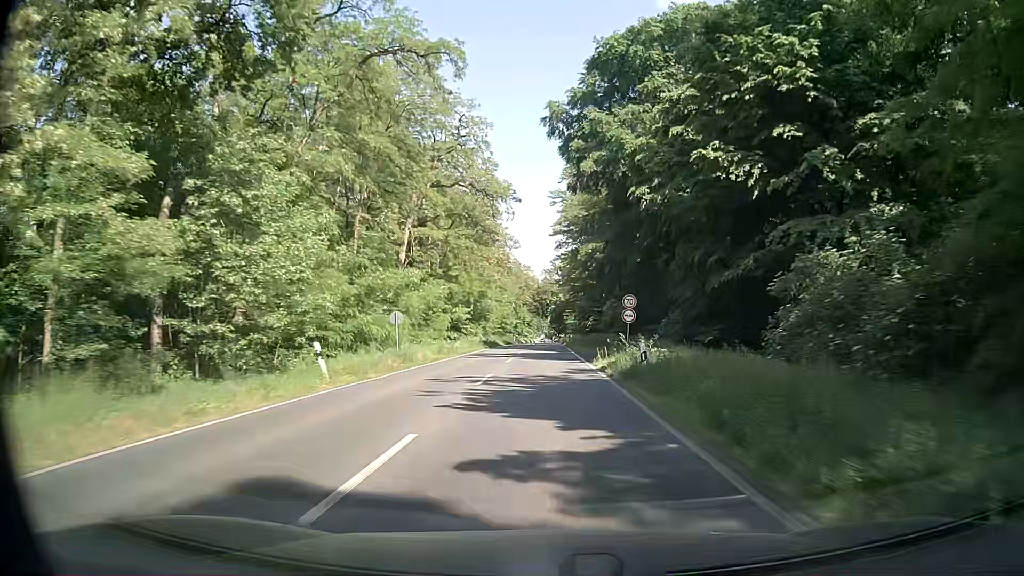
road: primary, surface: asphalt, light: Day
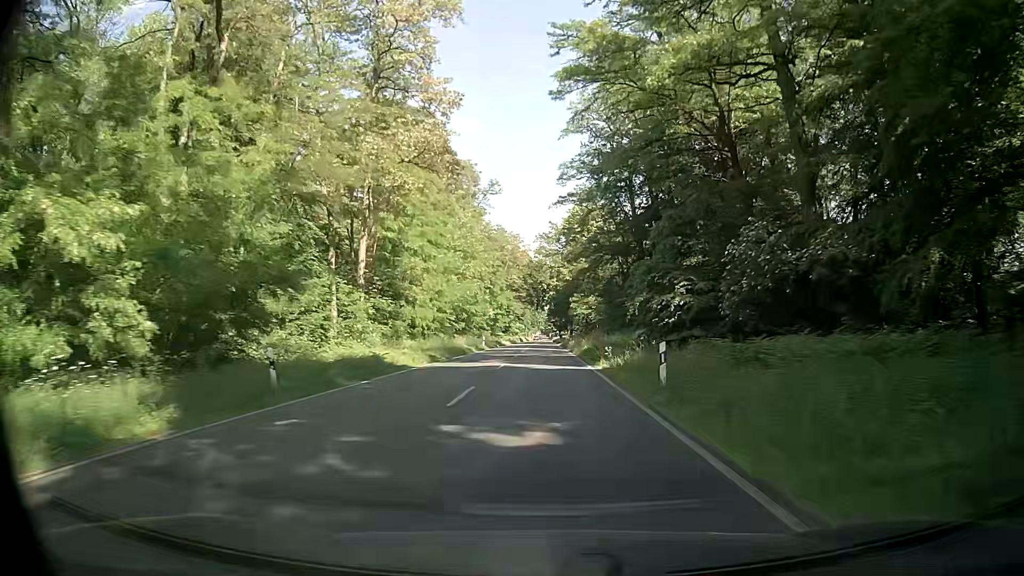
(+0.2, +53.6) m; 0°
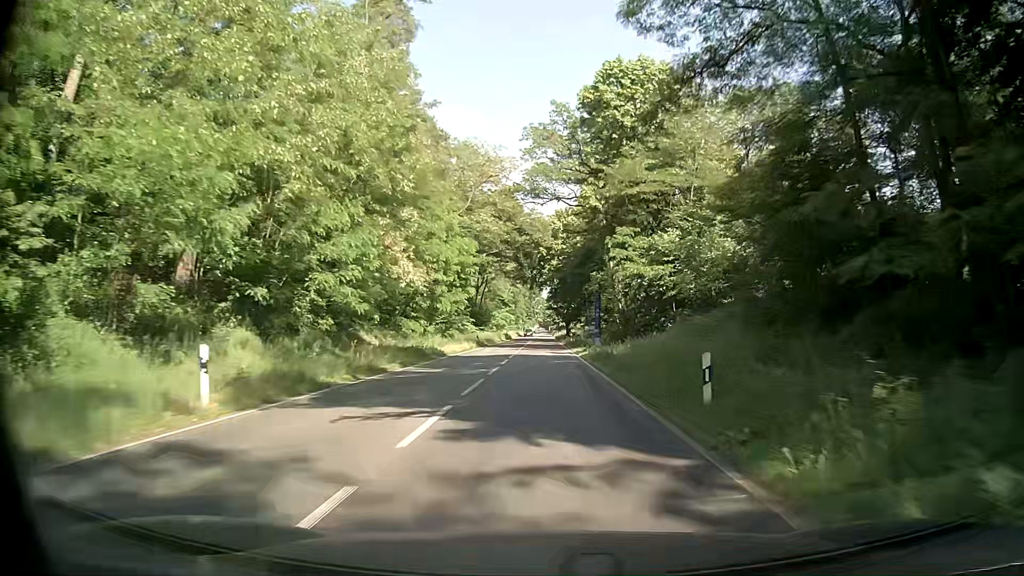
(+0.4, +53.4) m; 0°
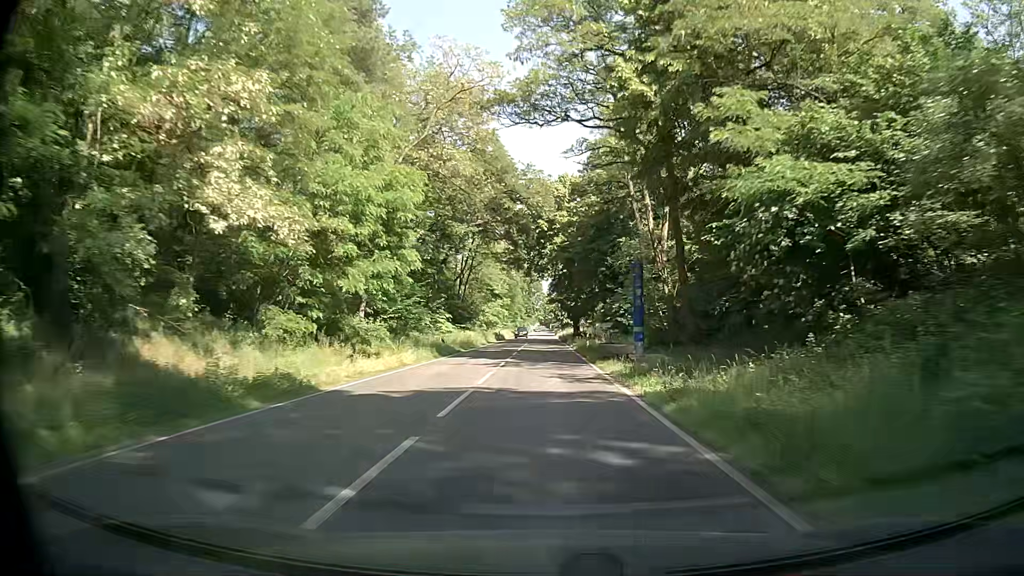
(0.0, +21.5) m; 0°
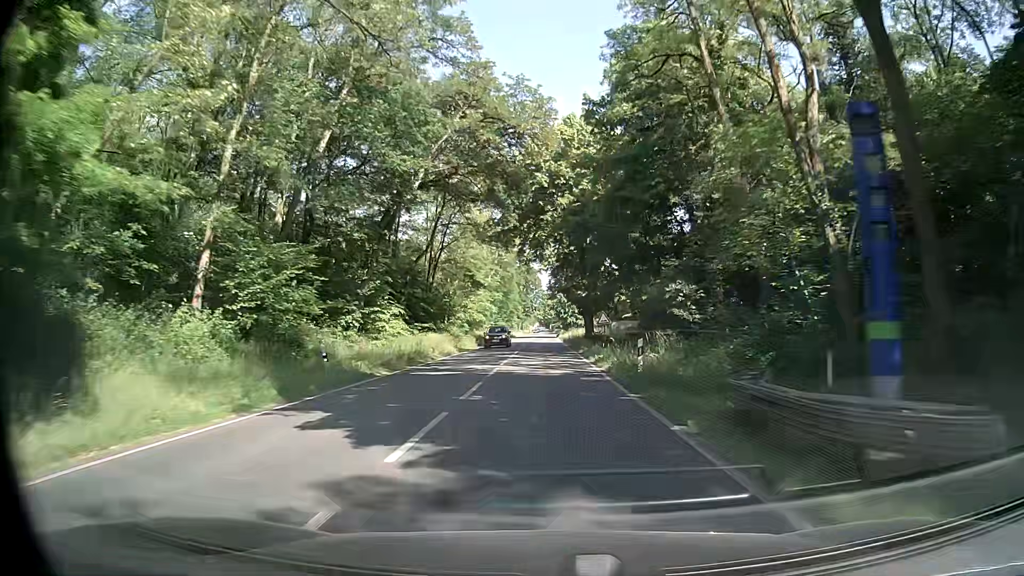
(0.0, +21.6) m; +1°
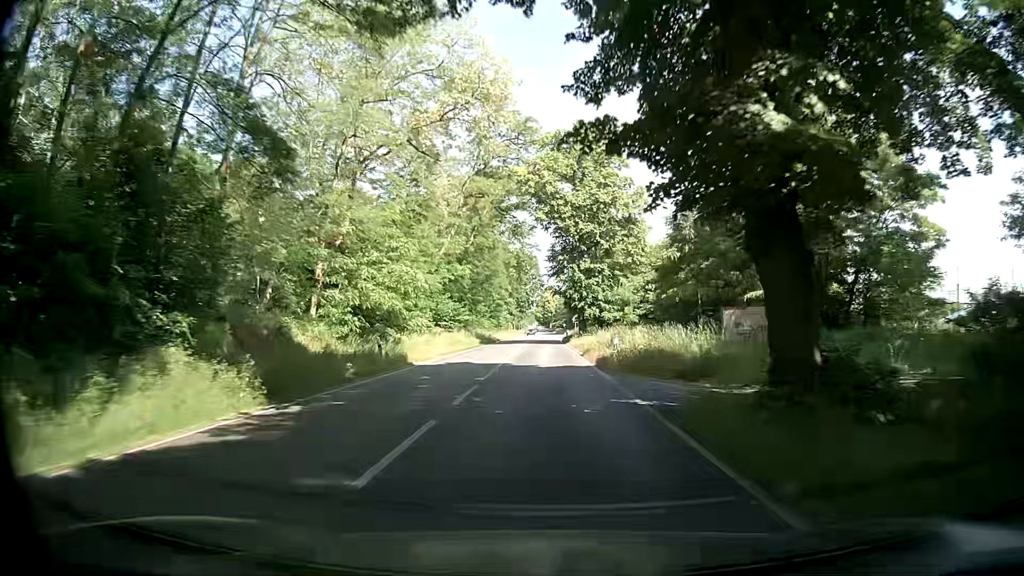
(-0.7, +43.5) m; 0°
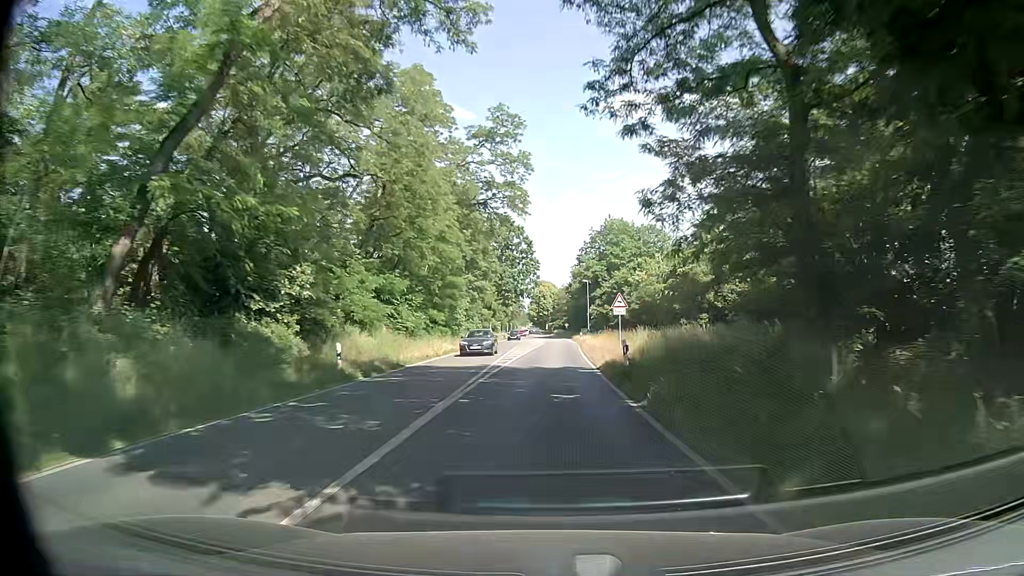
(-0.1, +54.9) m; -1°
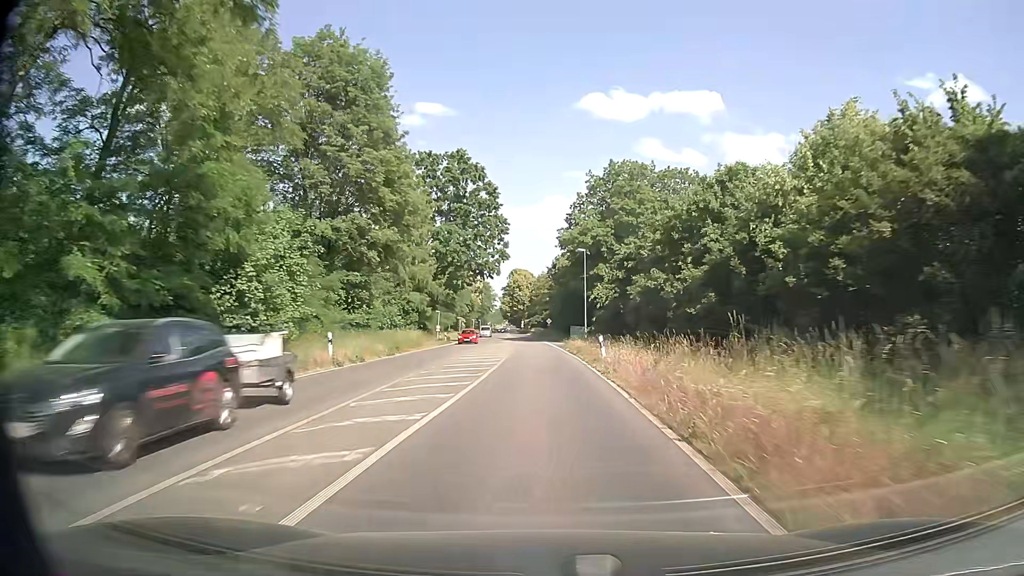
(+1.7, +44.3) m; +3°
(0, +10) (0, +20) (0, +30) (0, +40) (-1, +50) (-1, +60) (-1, +70) (-1, +80) (-2, +90) (-2, +100) m
